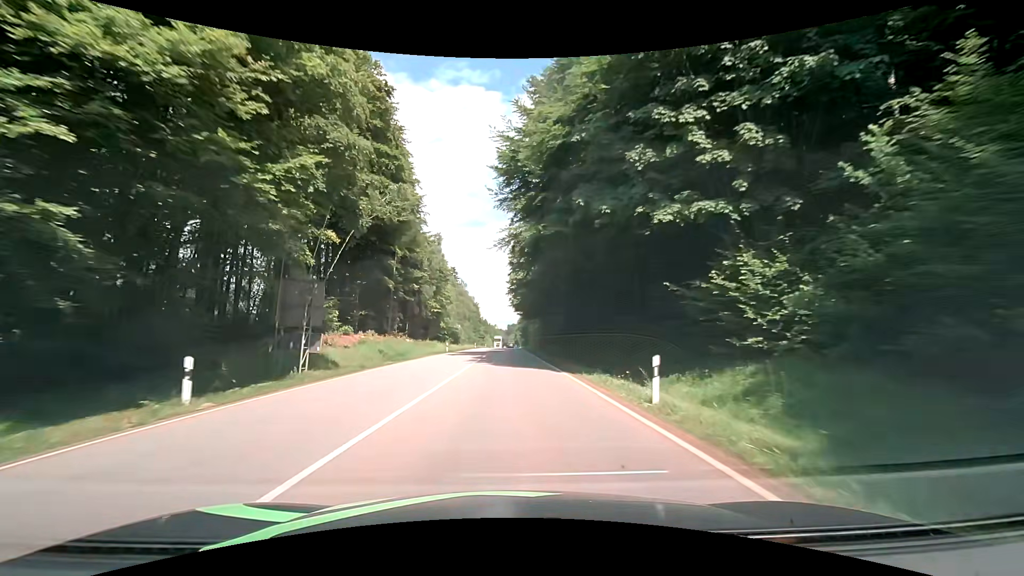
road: secondary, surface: asphalt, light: Day
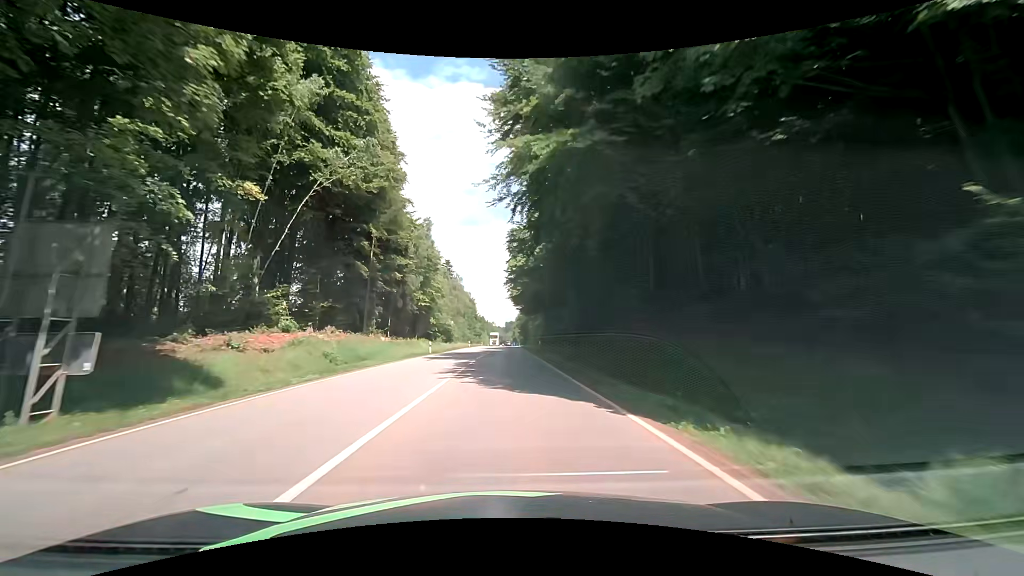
(0.0, +10.6) m; 0°
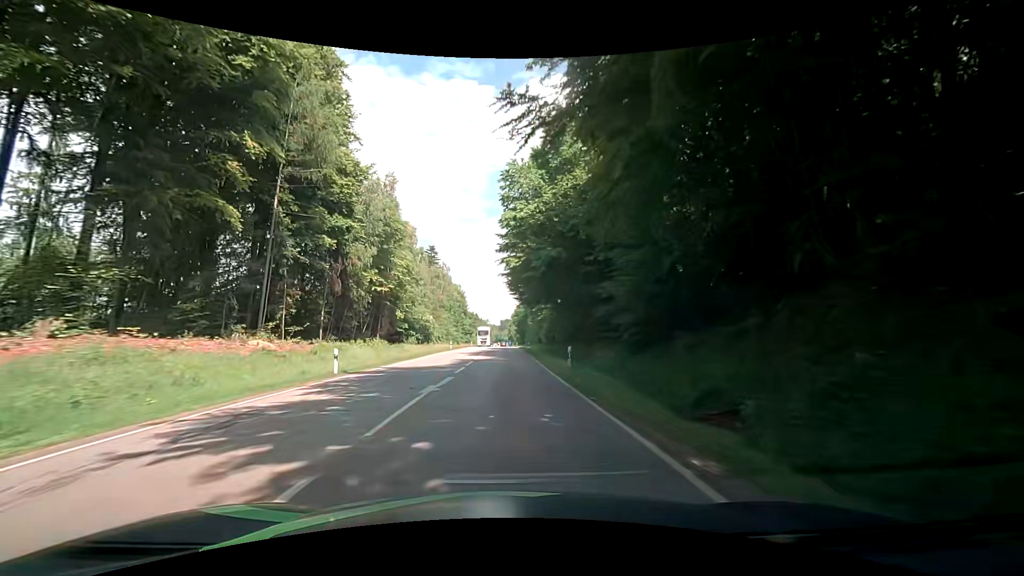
(+0.2, +22.8) m; +1°
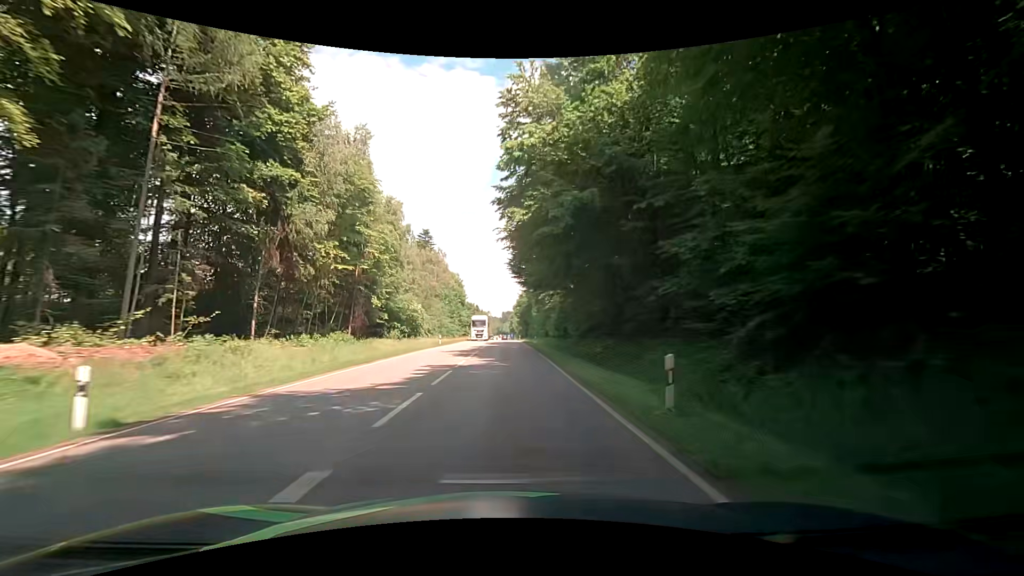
(0.0, +12.0) m; 0°
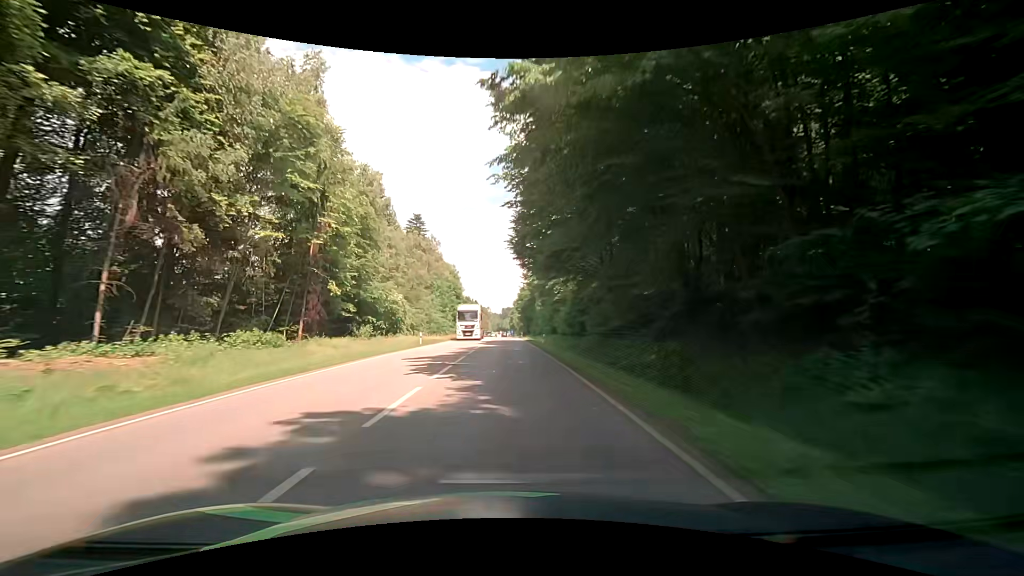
(-0.1, +12.0) m; 0°
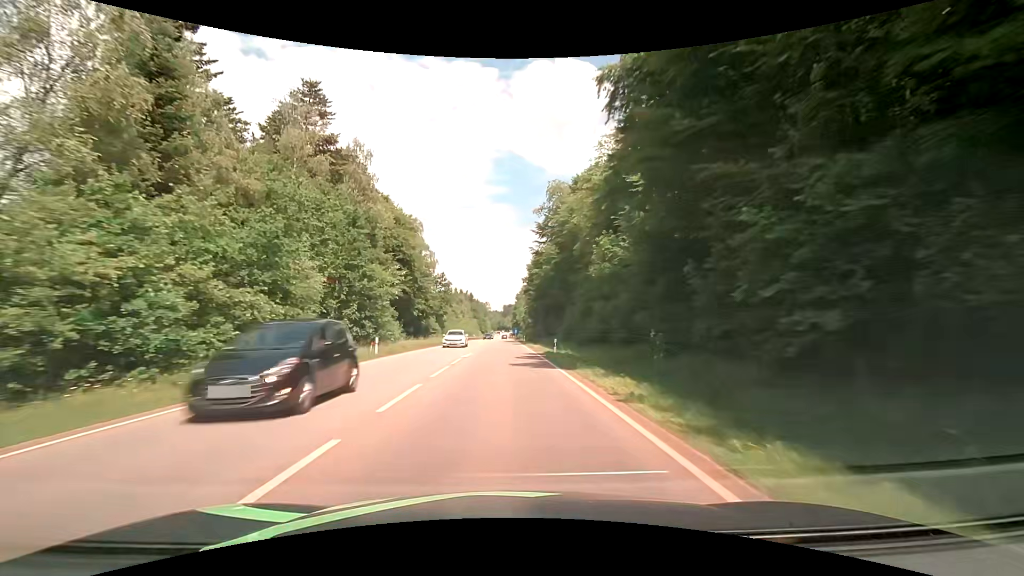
(+0.1, +59.2) m; 0°
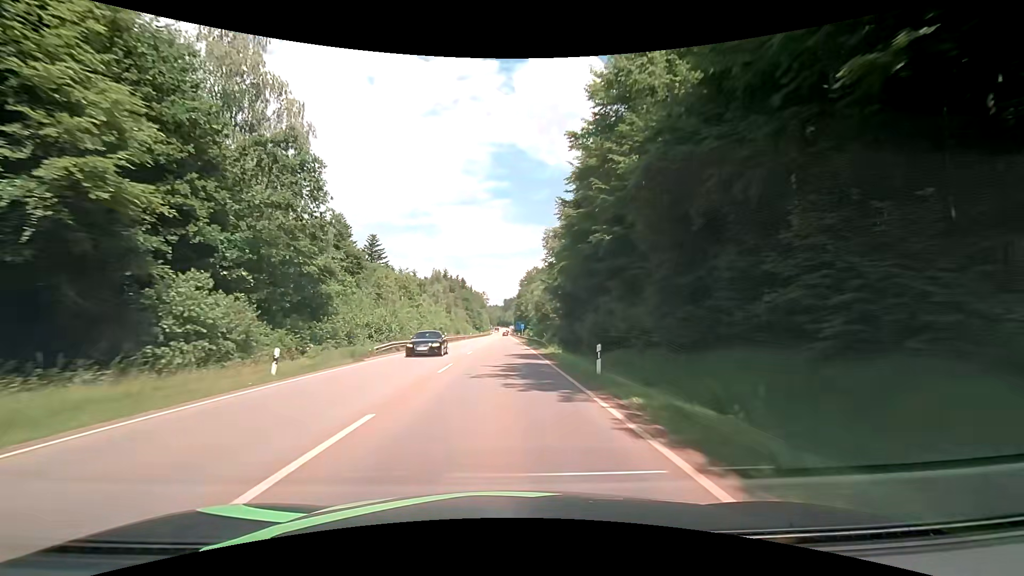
(0.0, +58.5) m; 0°
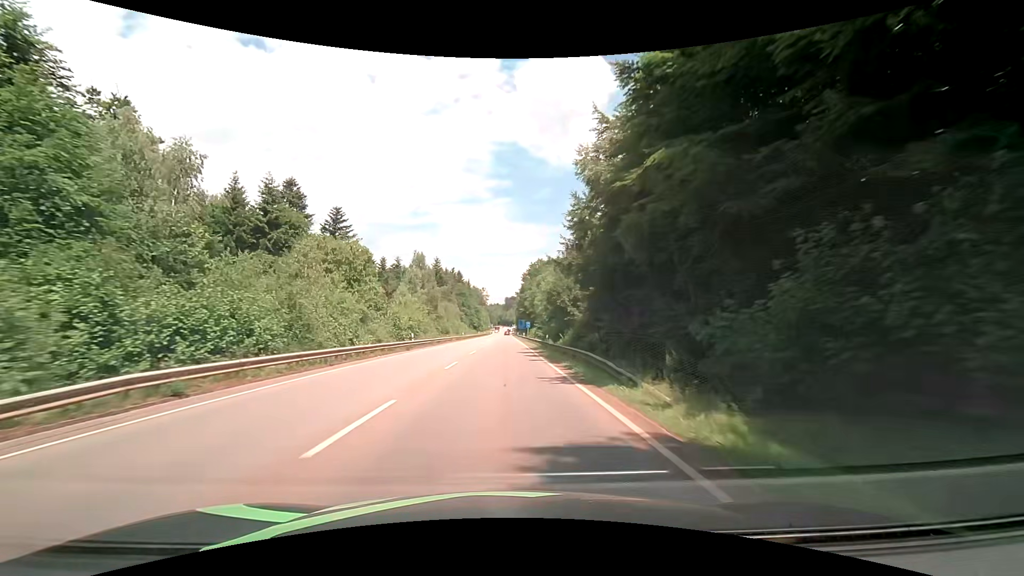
(0.0, +22.5) m; -1°
(0, +10) (0, +20) (0, +30) (0, +40) (0, +50) (0, +60) (0, +70) (+1, +80) (+1, +90) (+1, +100) m
